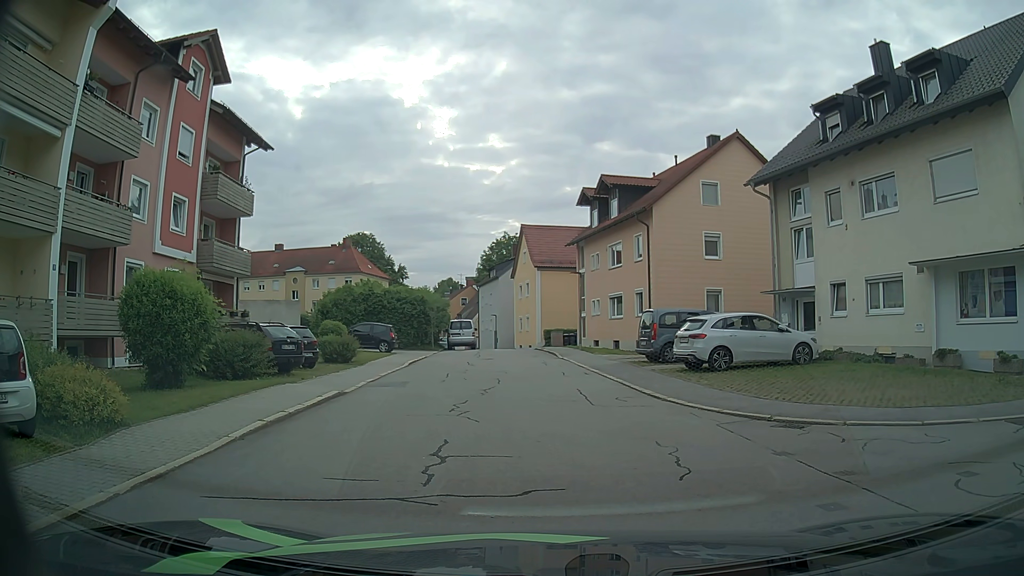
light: Day
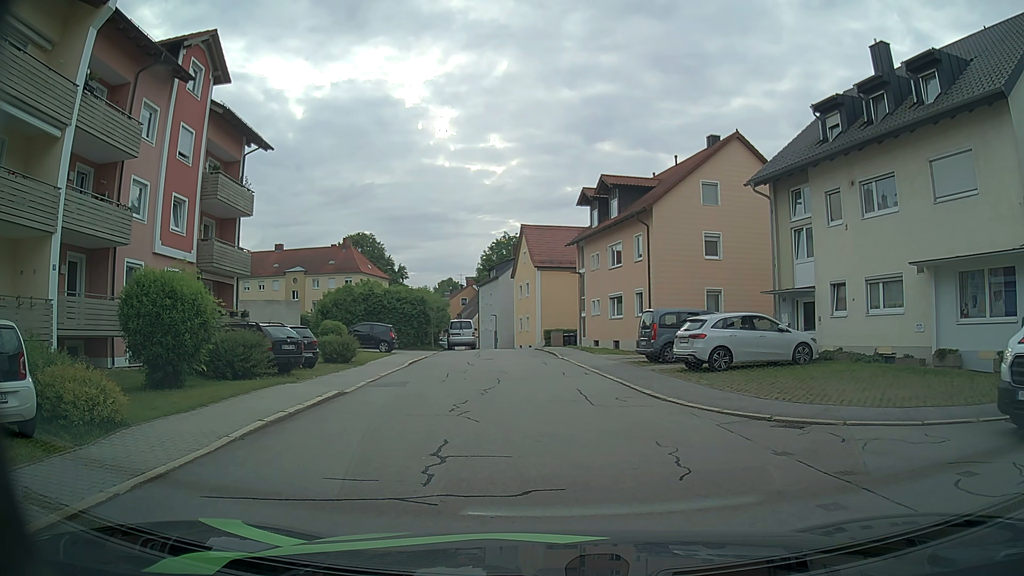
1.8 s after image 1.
(0.0, 0.0) m; 0°
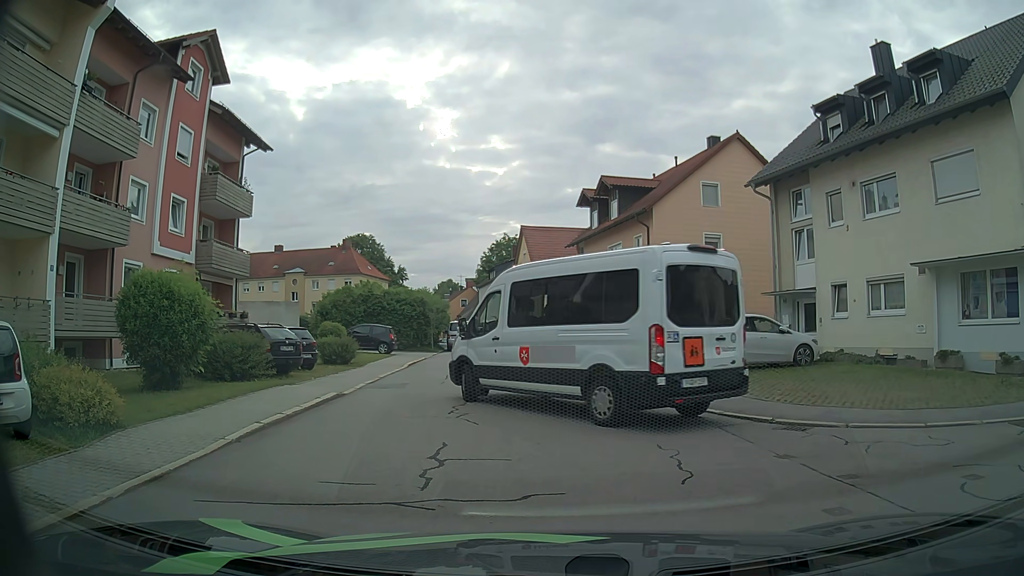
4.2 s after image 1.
(0.0, +0.1) m; 0°
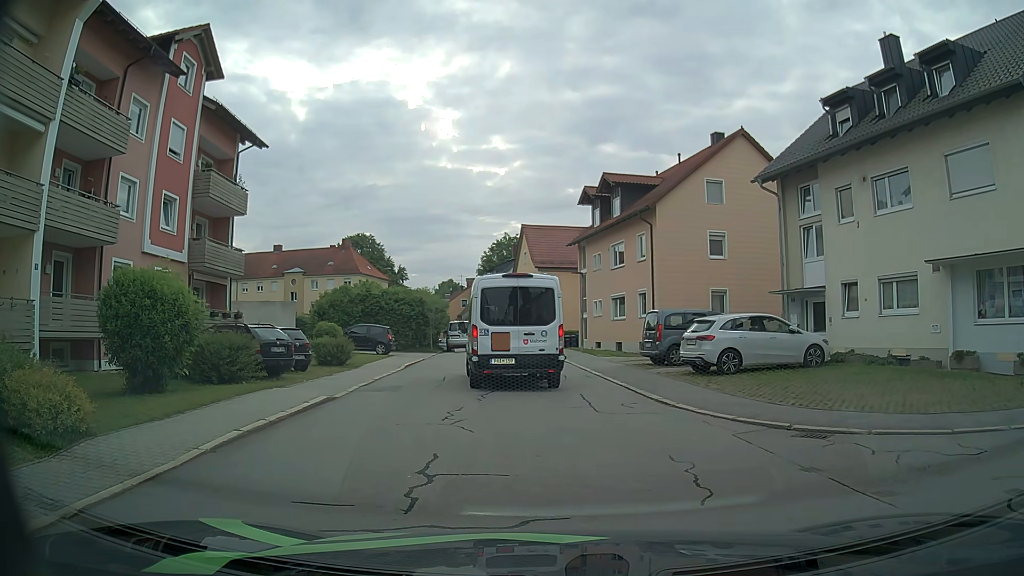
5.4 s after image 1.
(0.0, +0.8) m; 0°
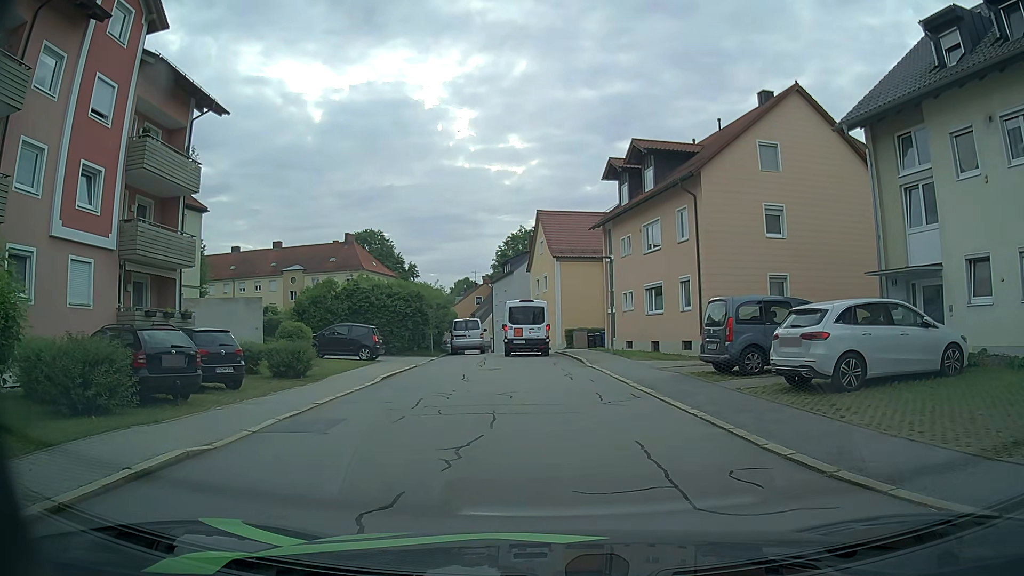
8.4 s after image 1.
(-0.1, +6.4) m; -1°
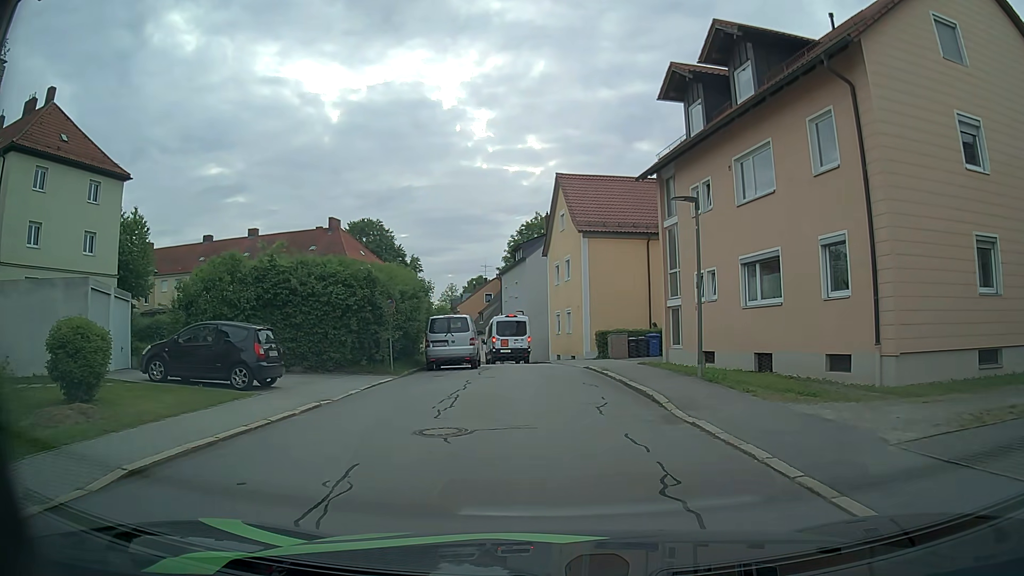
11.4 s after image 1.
(-0.5, +13.2) m; -1°
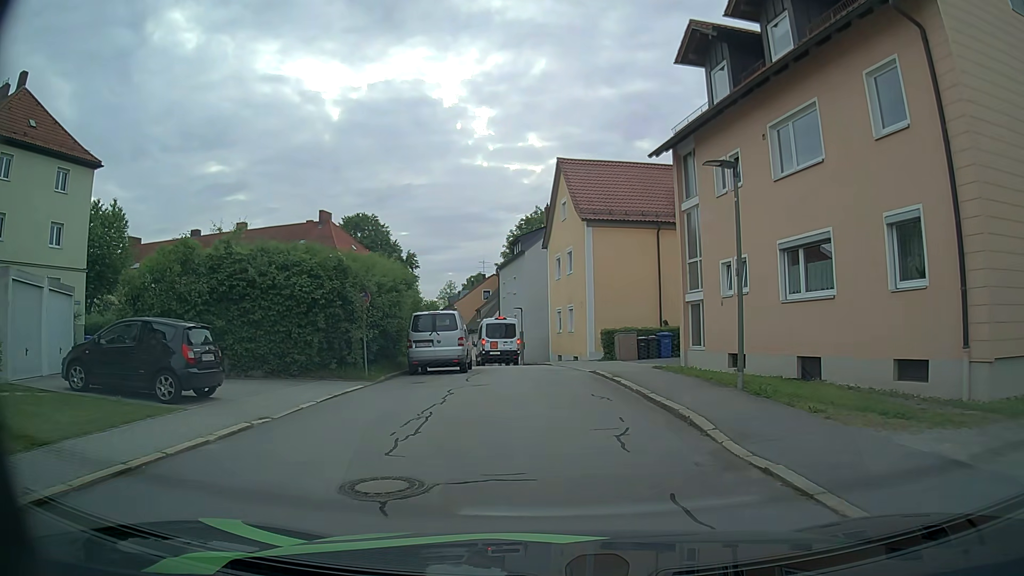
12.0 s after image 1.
(0.0, +3.2) m; -1°
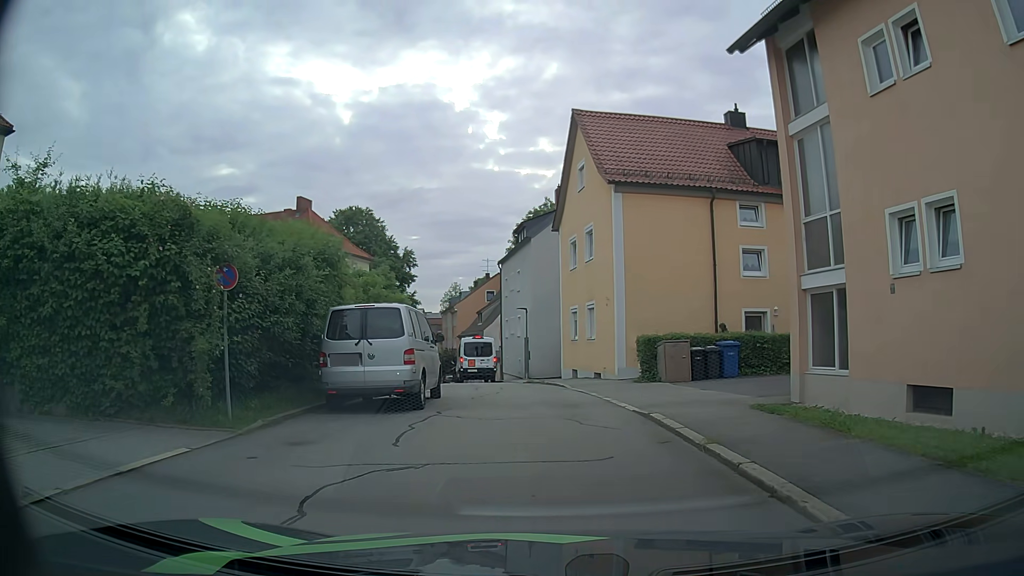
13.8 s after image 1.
(0.0, +9.0) m; -1°
